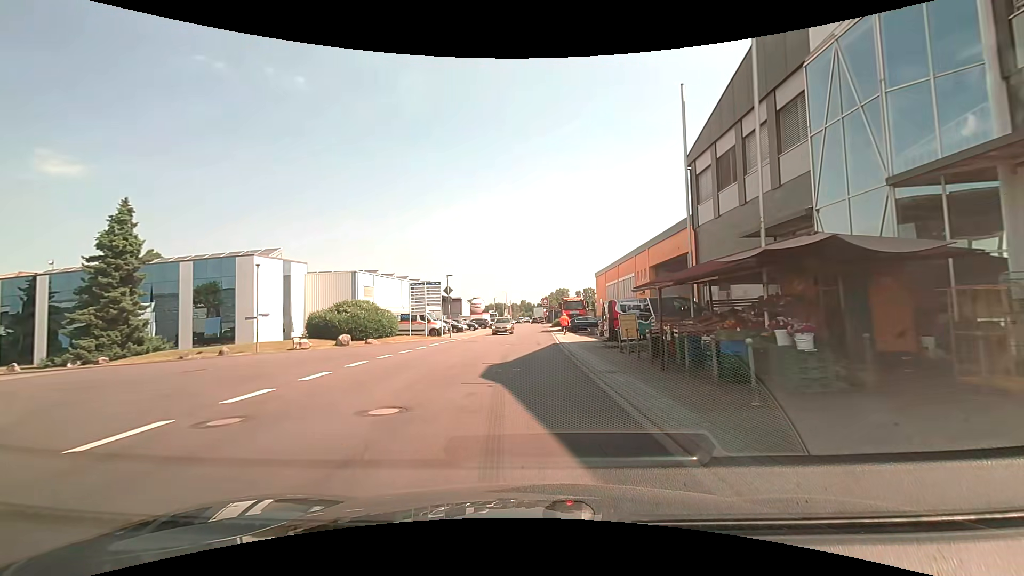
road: unclassified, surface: asphalt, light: Day
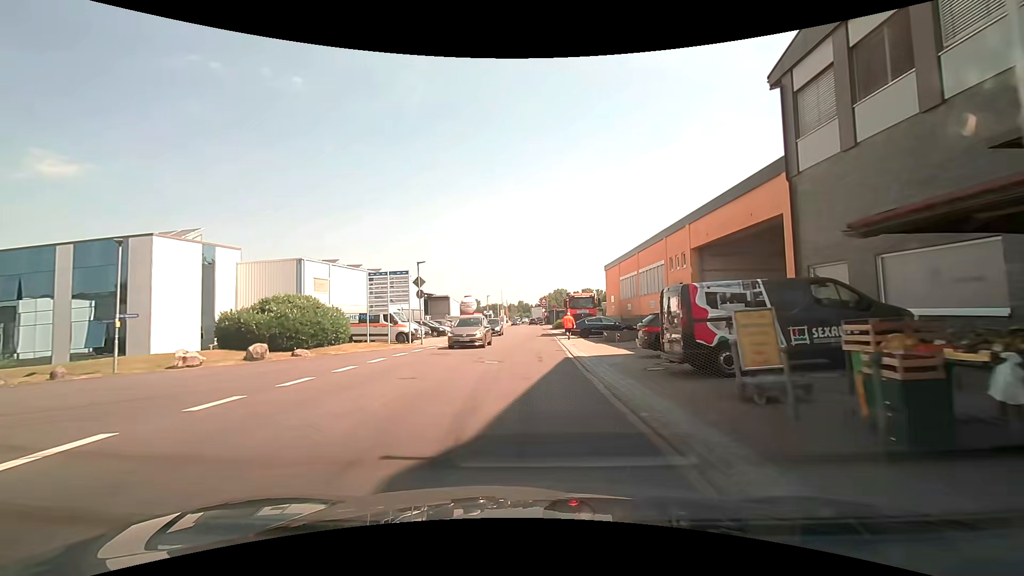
(-0.1, +10.0) m; -1°
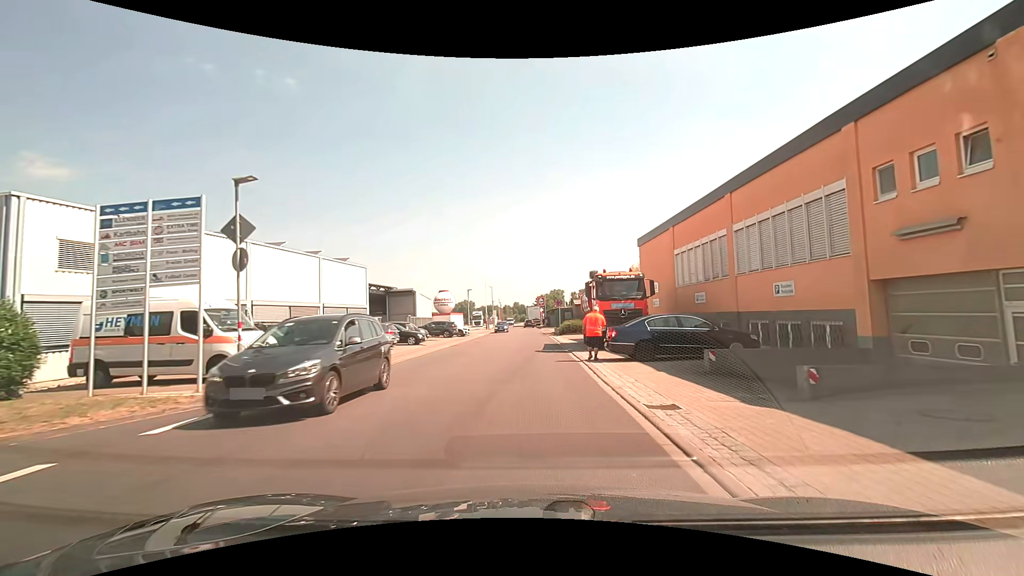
(+0.3, +18.8) m; +1°
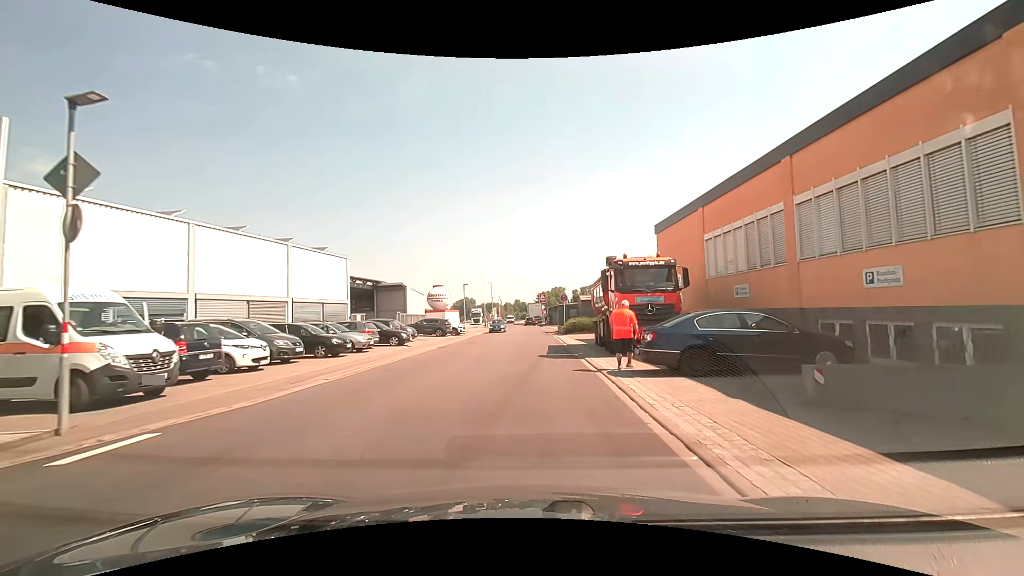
(0.0, +4.5) m; 0°
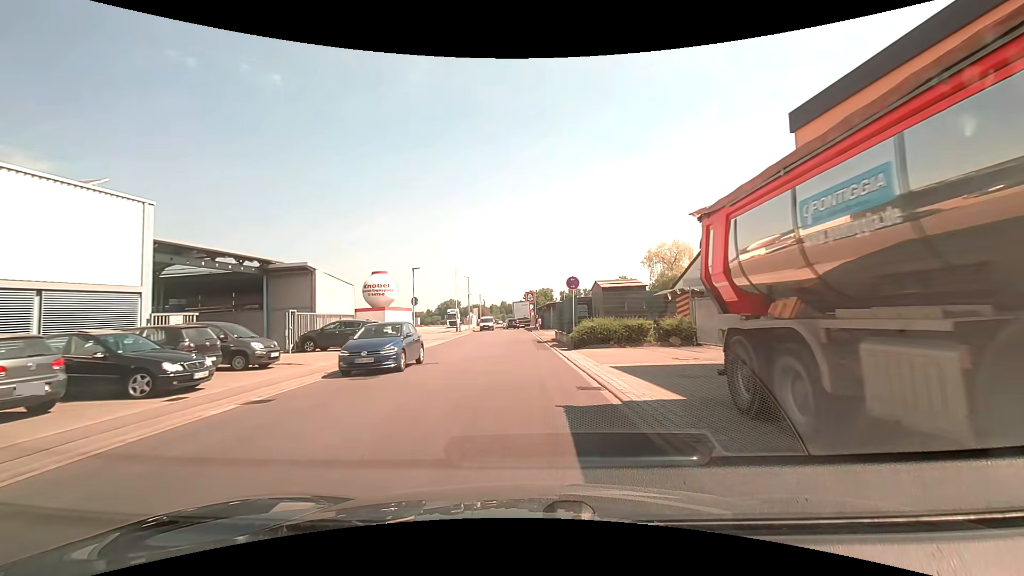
(+0.4, +17.7) m; +1°
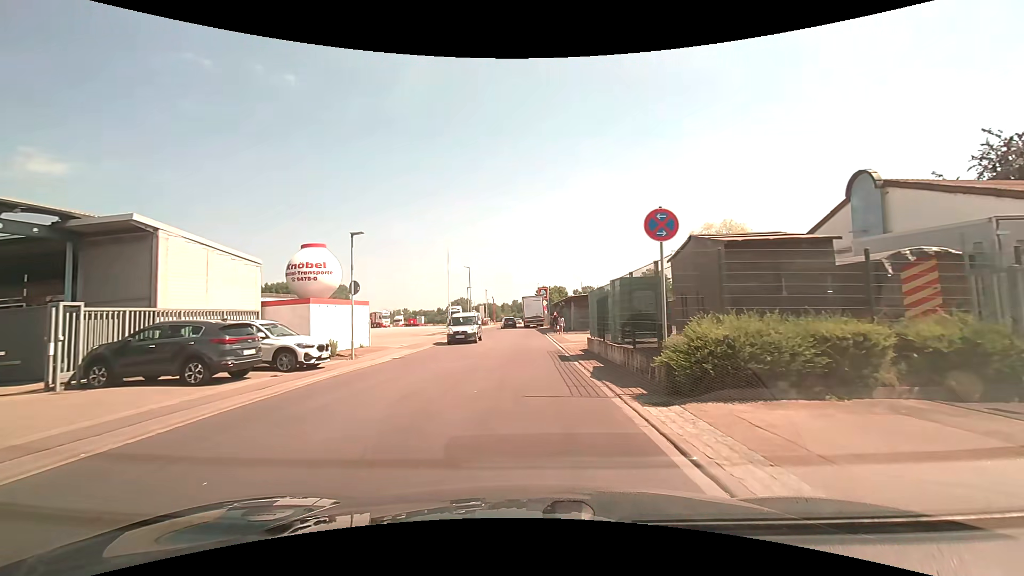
(+0.1, +13.7) m; -1°
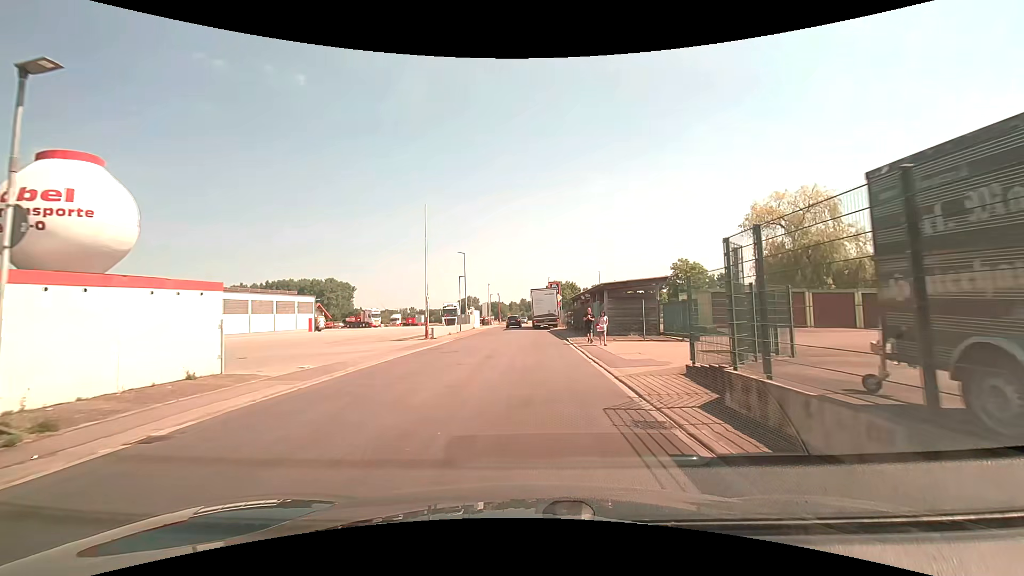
(-0.1, +13.9) m; -1°
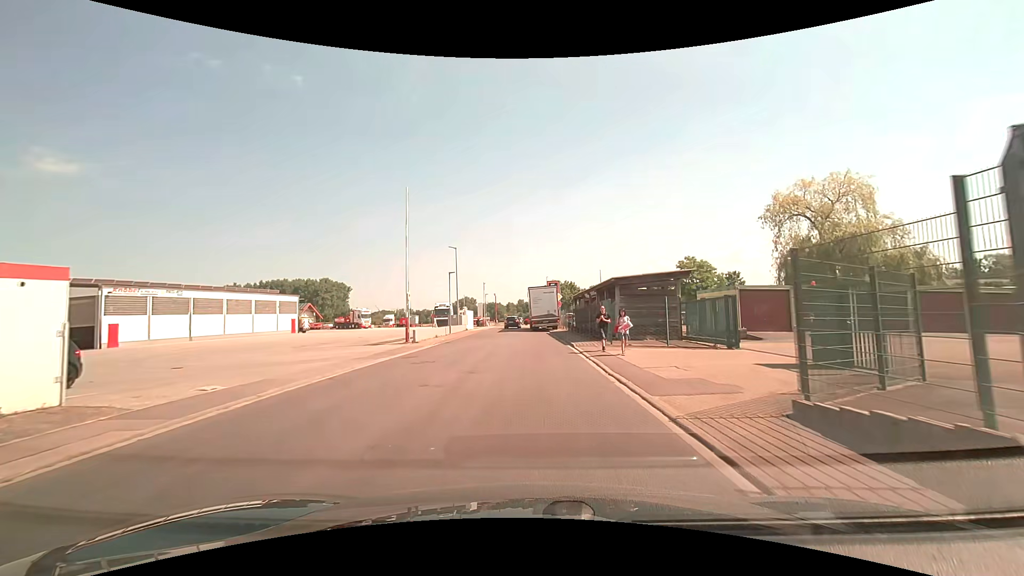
(0.0, +4.5) m; 0°
(0, +10) (0, +20) (0, +30) (0, +40) (-2, +50) (-3, +60) (-2, +70) (-2, +80) (-1, +90) (-1, +100) m
